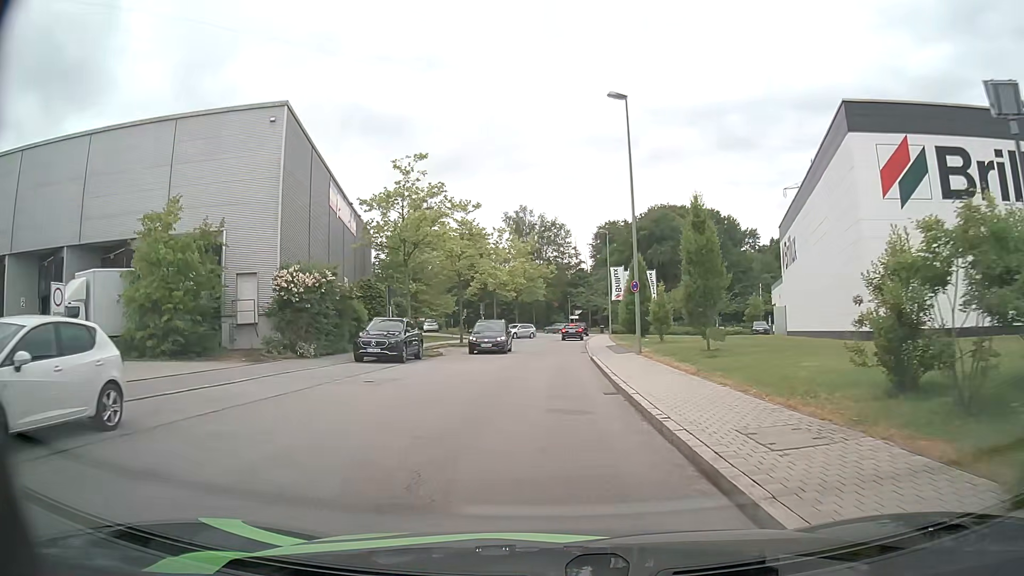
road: residential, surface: asphalt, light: Day
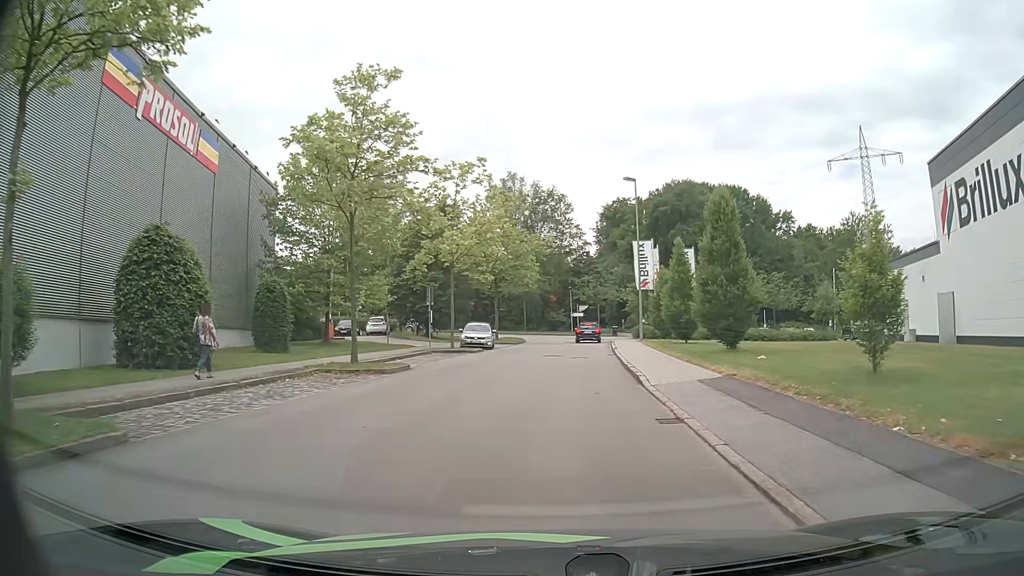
(0.0, +23.9) m; 0°
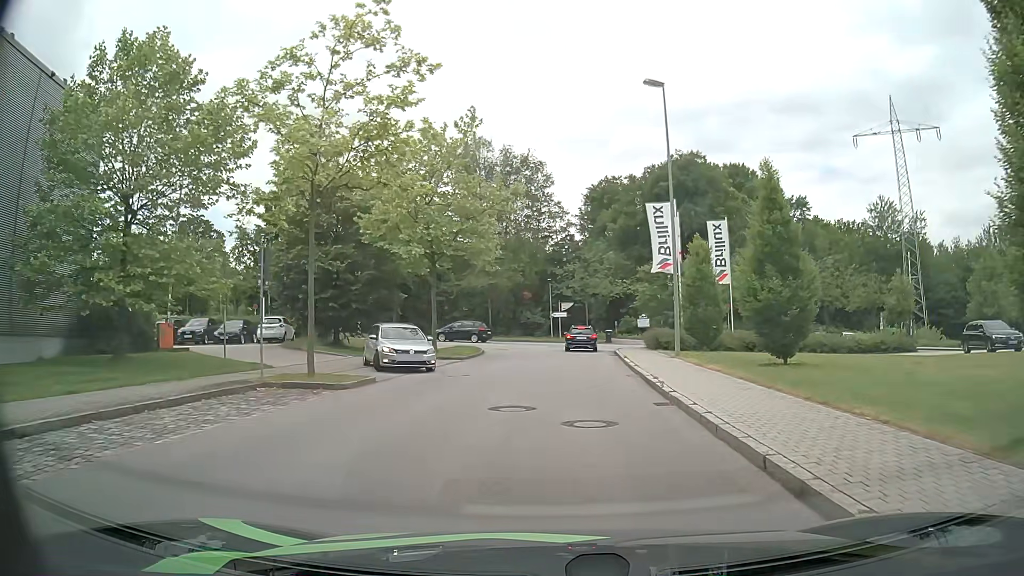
(+0.2, +17.9) m; +1°
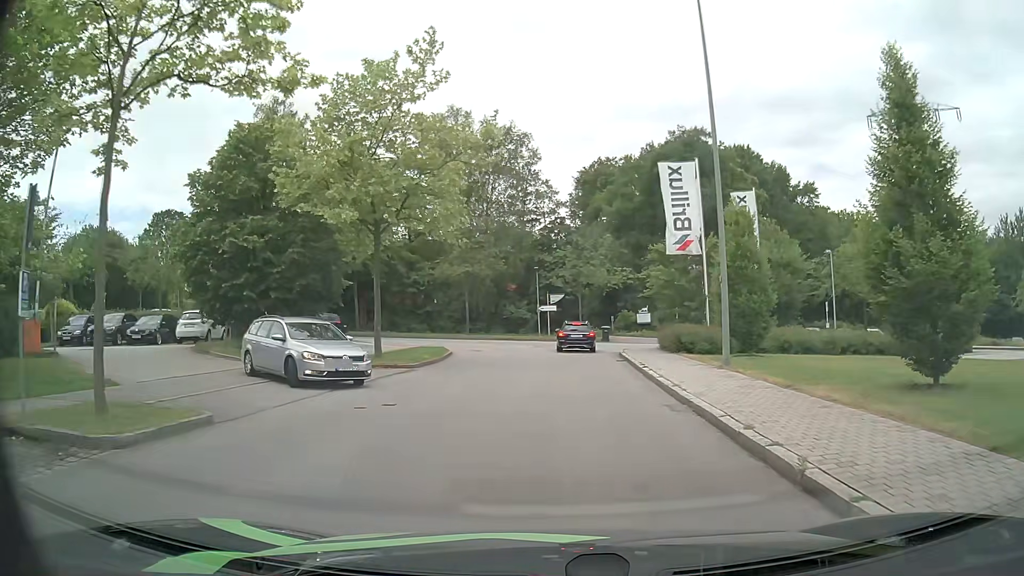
(+0.1, +8.0) m; +2°
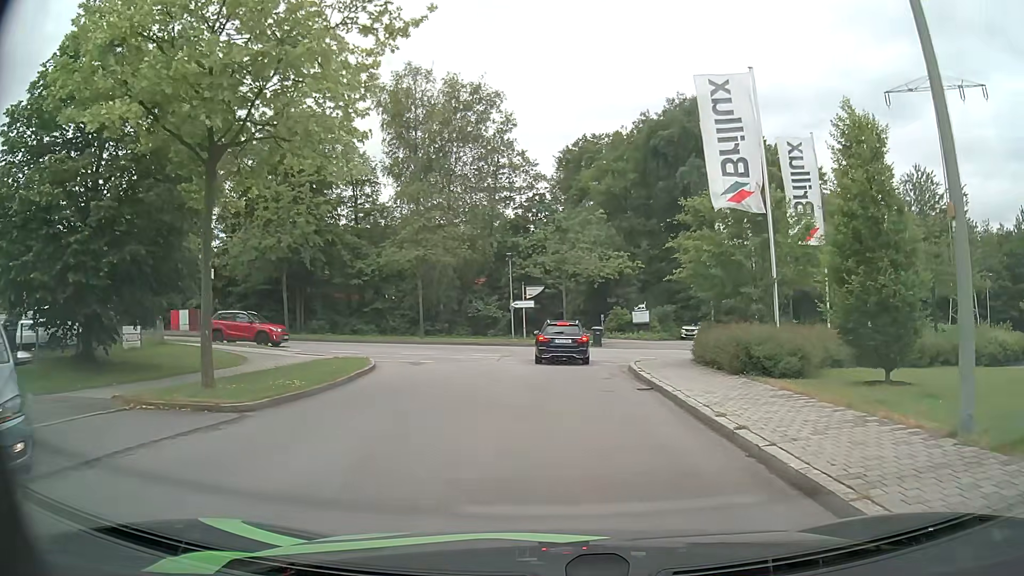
(+0.1, +10.2) m; +2°
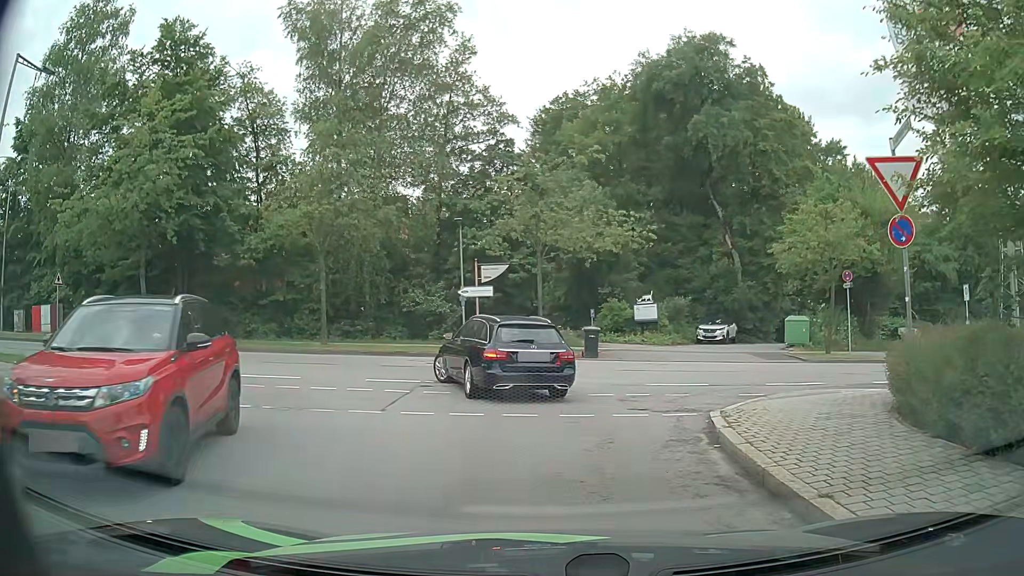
(+0.1, +13.1) m; +1°
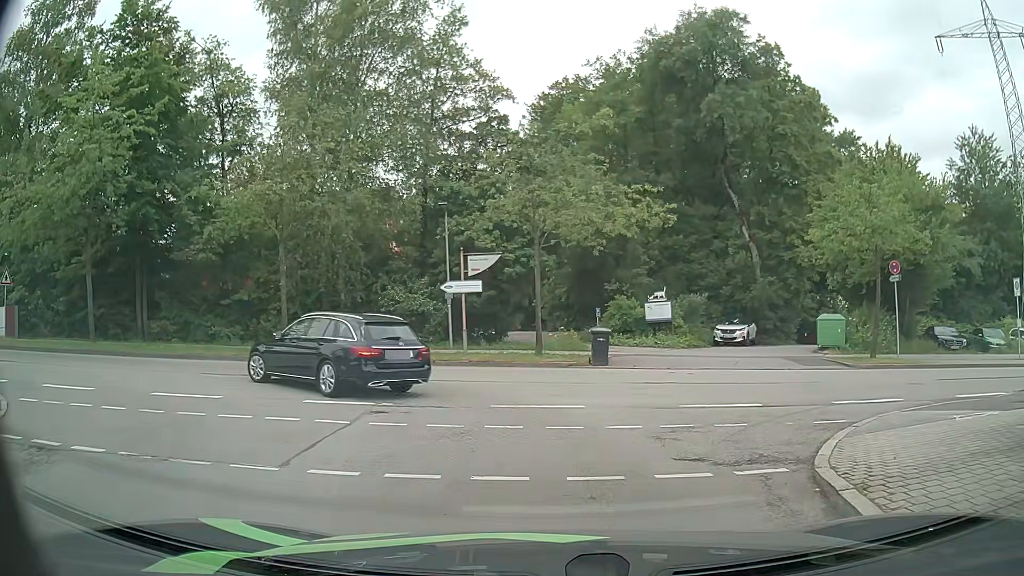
(0.0, +3.9) m; 0°
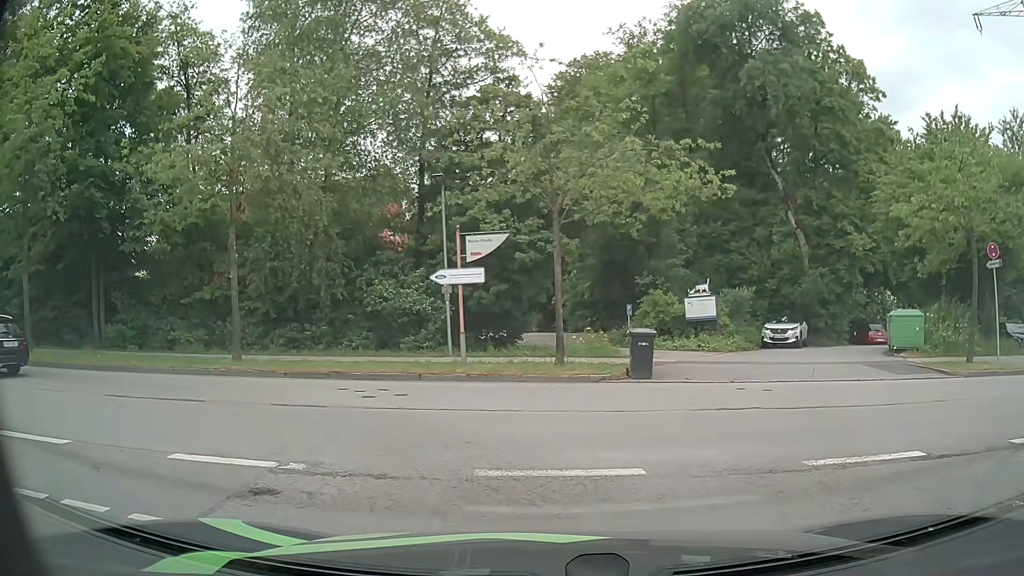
(0.0, +4.7) m; -3°
